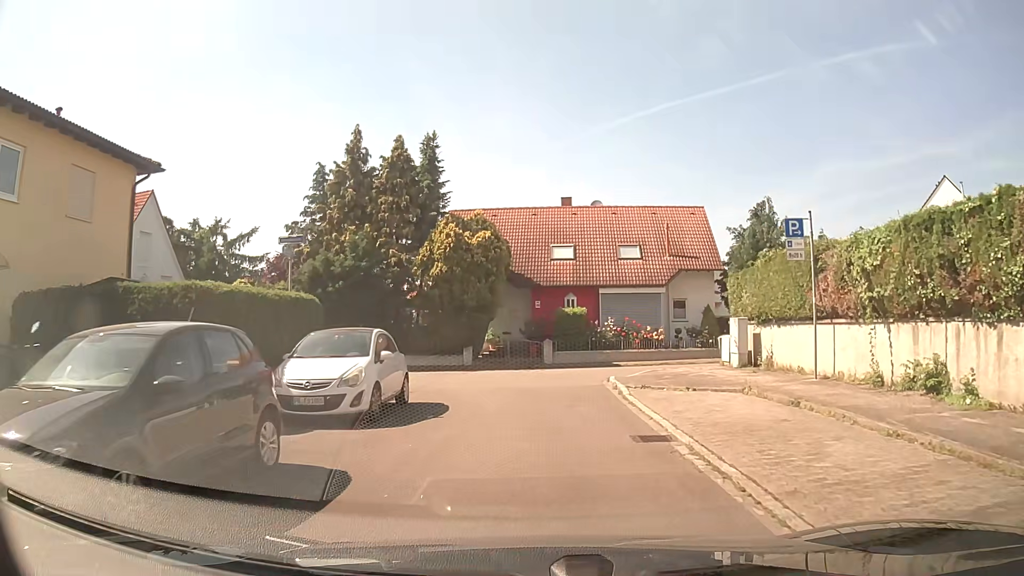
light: Day
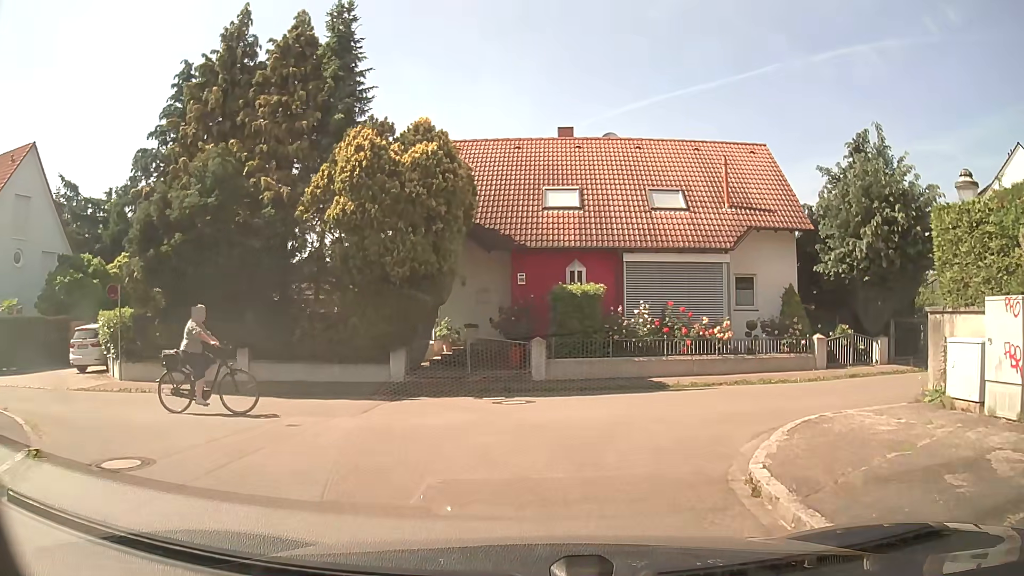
(+0.2, +12.1) m; +2°
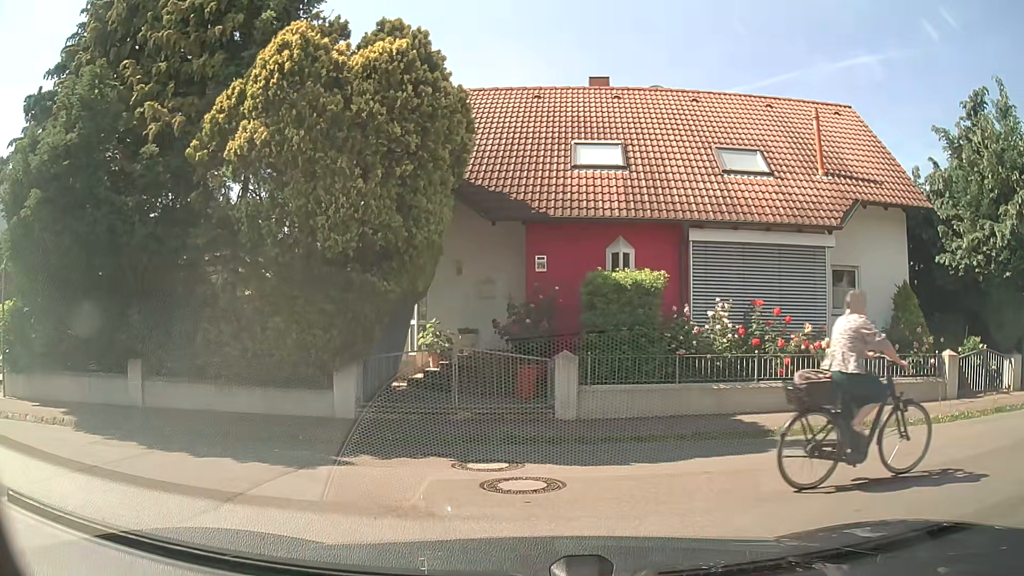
(-0.1, +5.8) m; 0°
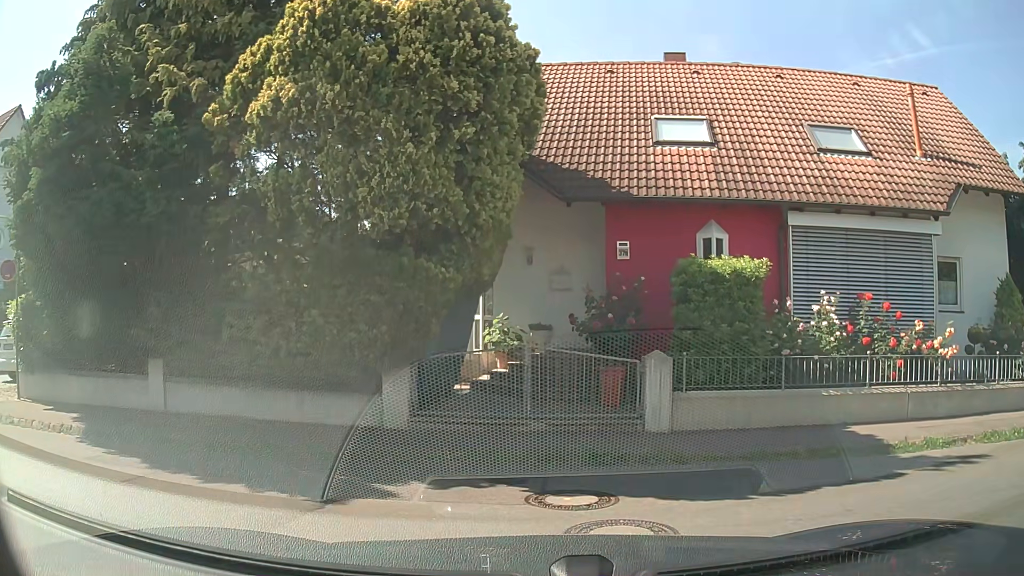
(-0.1, +1.6) m; -5°
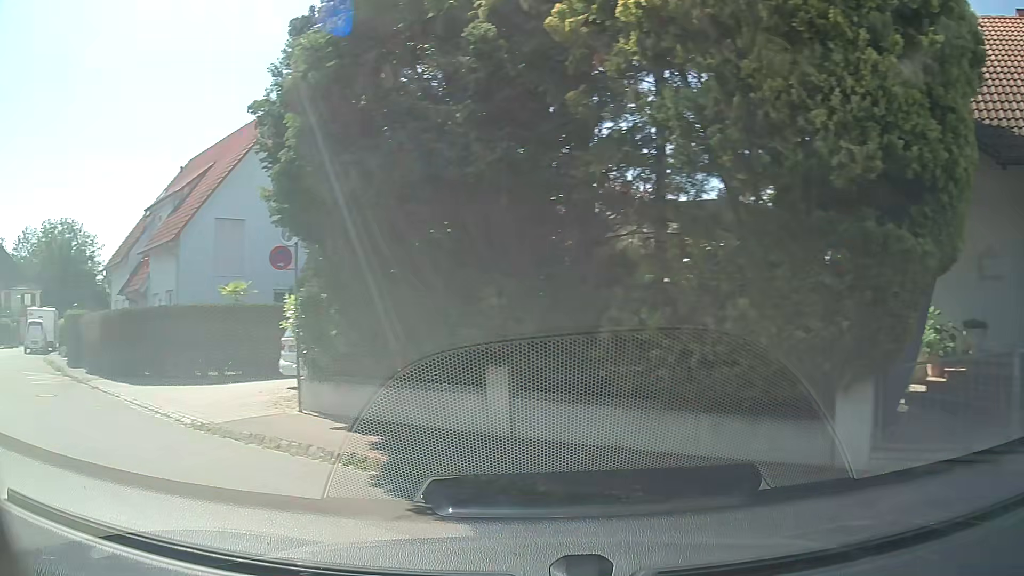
(-0.8, +2.9) m; -35°
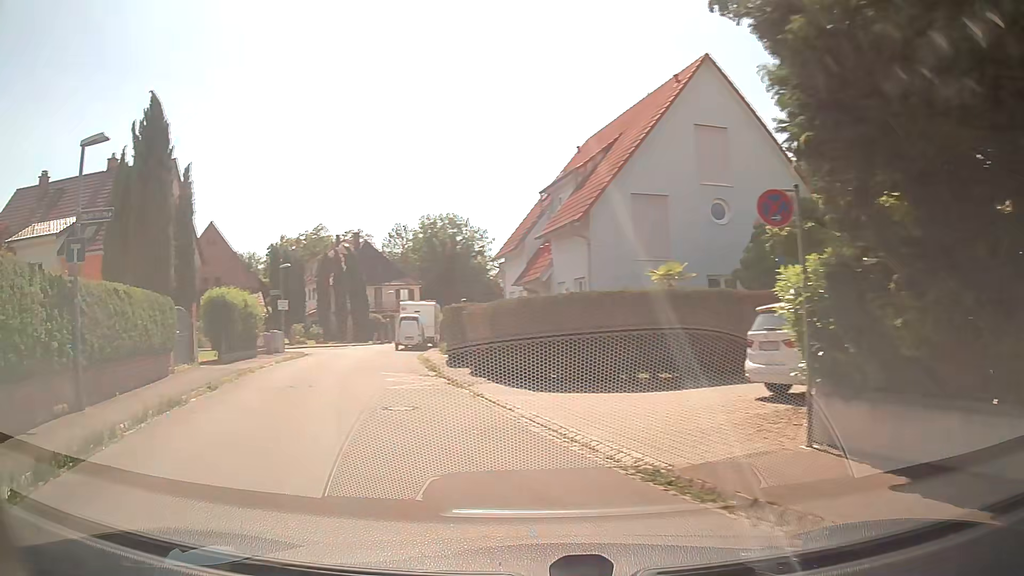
(-1.2, +4.1) m; -33°
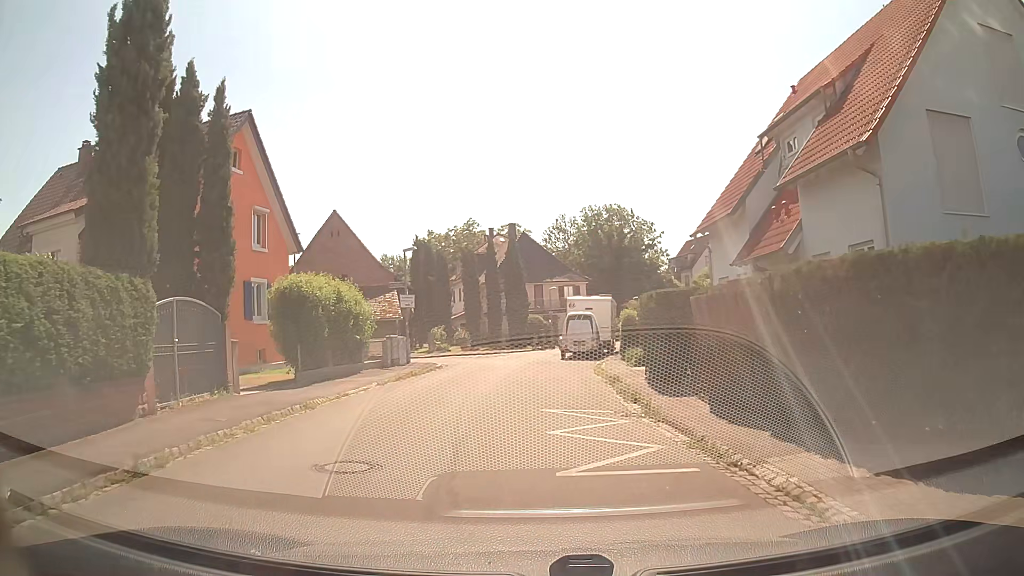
(-1.5, +9.6) m; -12°
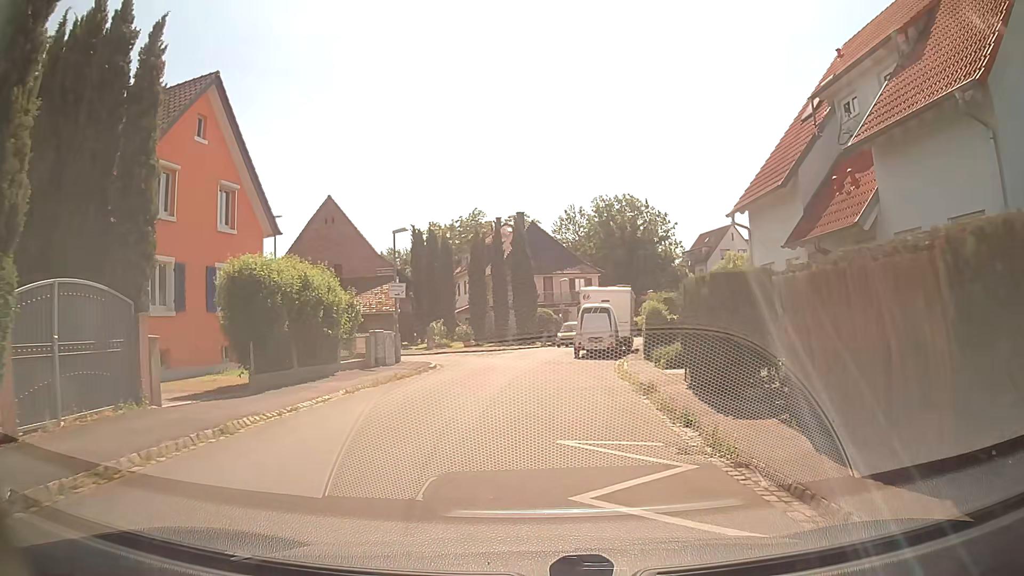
(-0.1, +3.8) m; -1°
(0, +10) (+1, +20) (-1, +30) (-10, +32) (-20, +34) (-30, +35) (-40, +37) (-50, +38) (-60, +38) (-70, +38) m
